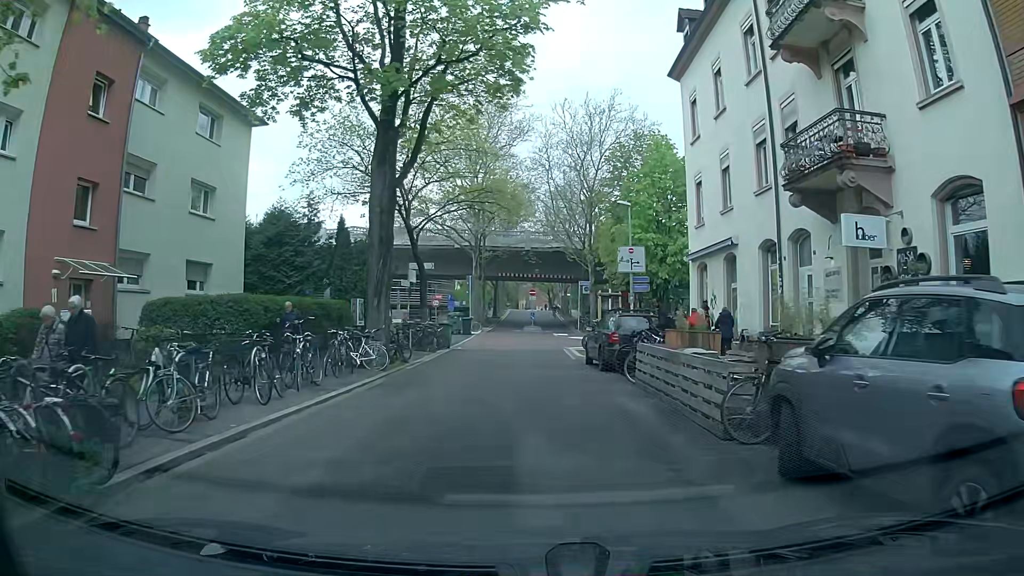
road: residential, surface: asphalt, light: Day
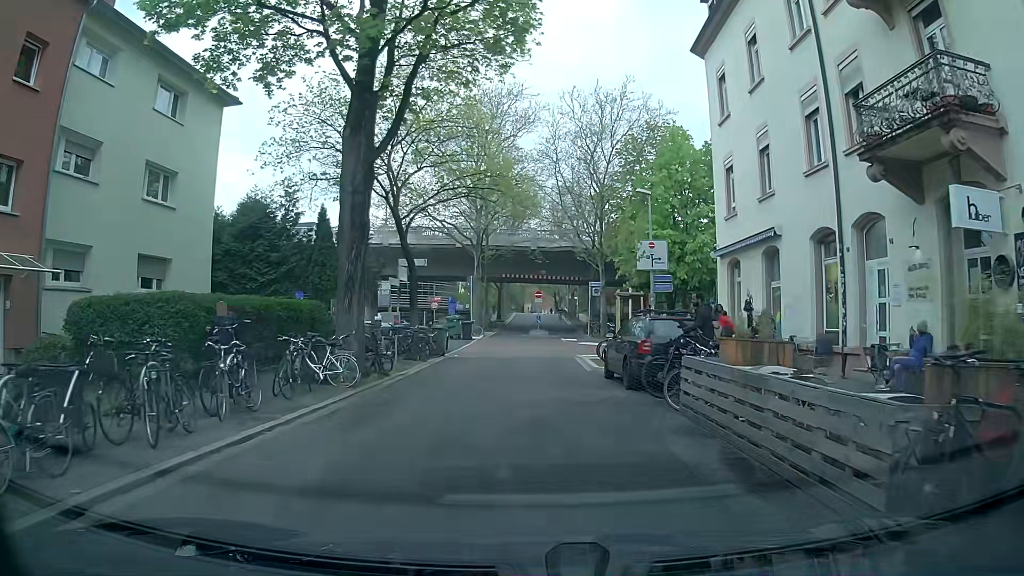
(+0.1, +3.5) m; 0°
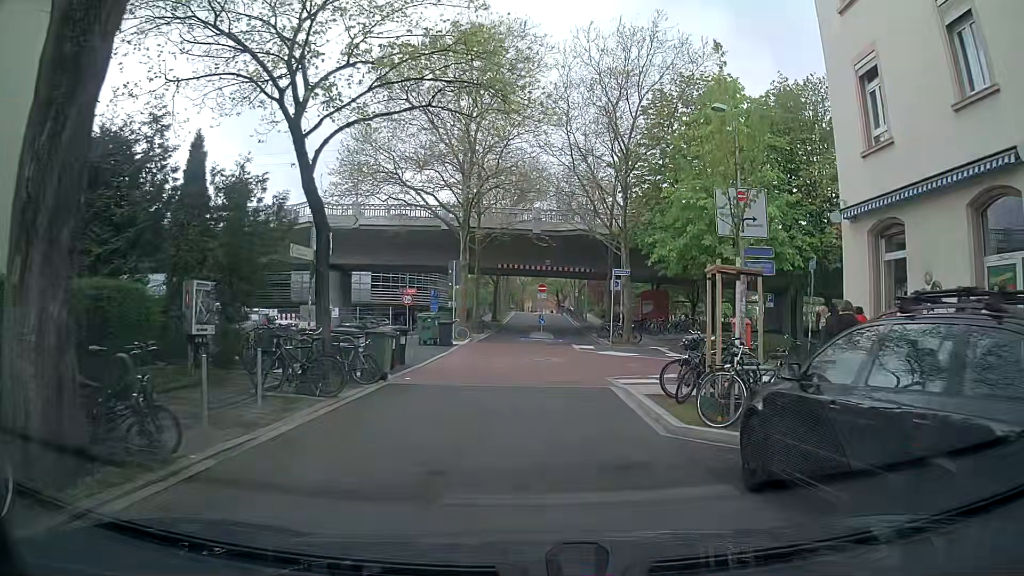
(+0.1, +10.4) m; 0°
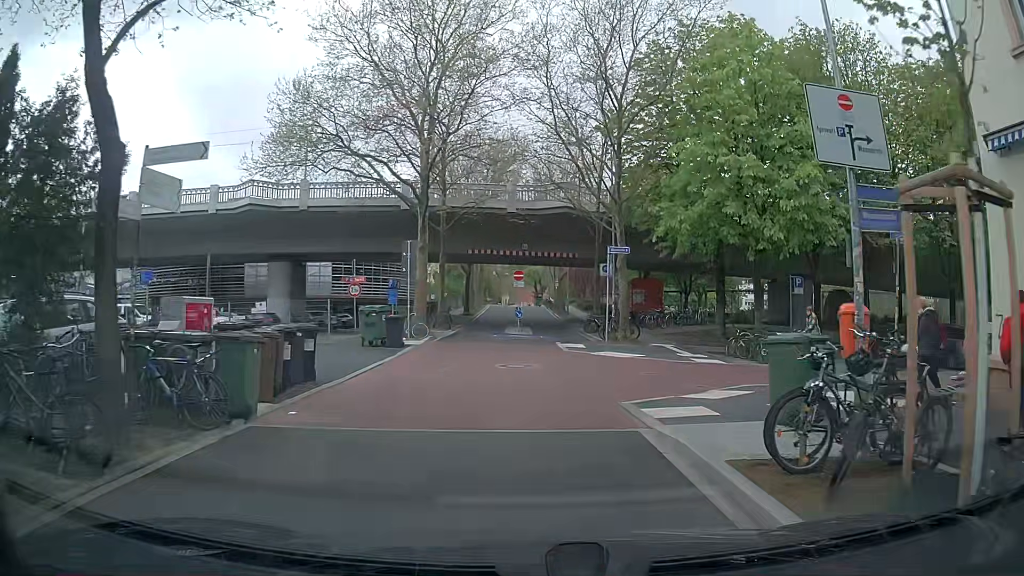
(+0.2, +6.2) m; +1°
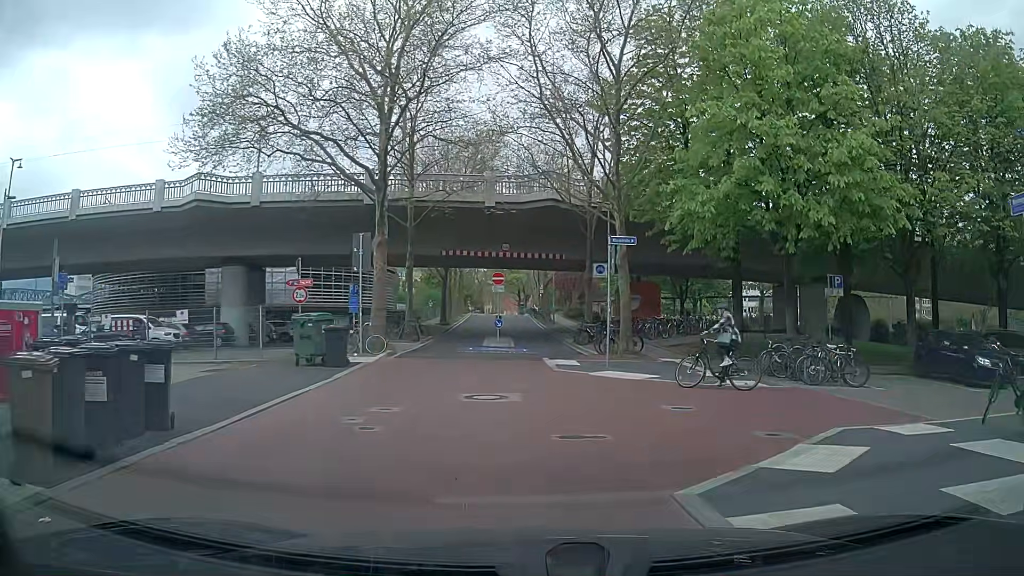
(+0.1, +4.9) m; +1°
